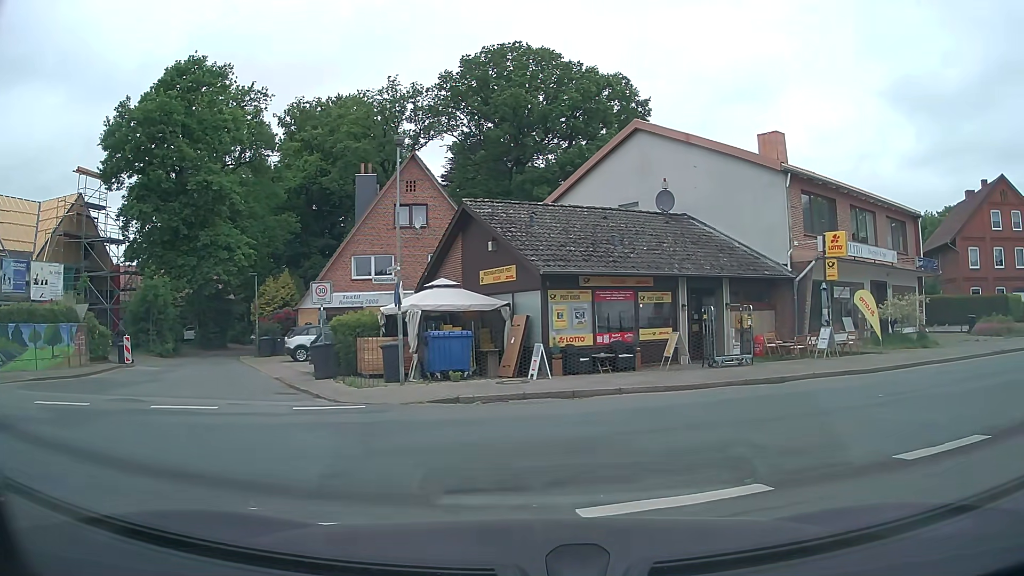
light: Day
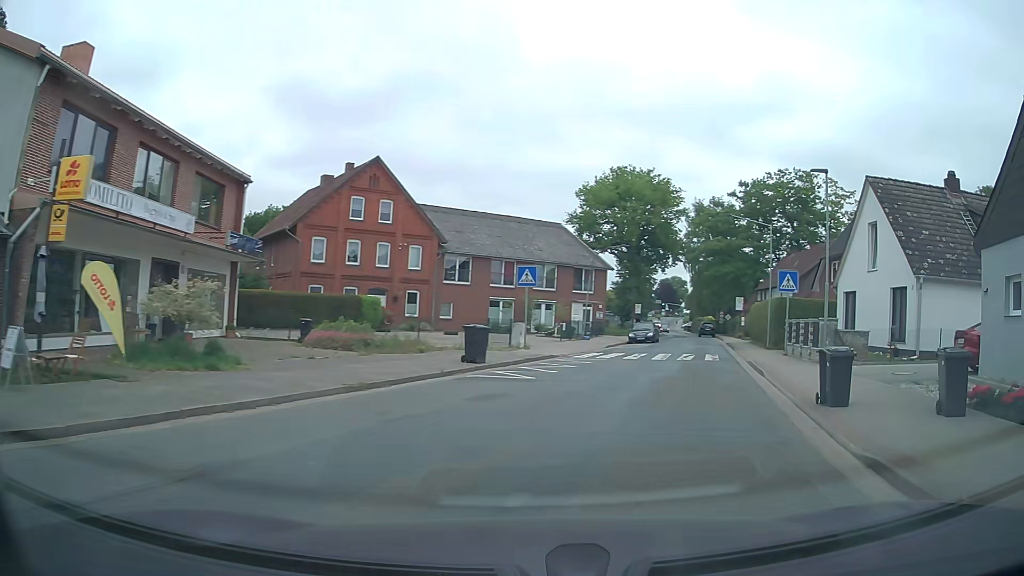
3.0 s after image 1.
(+4.9, +9.2) m; +57°
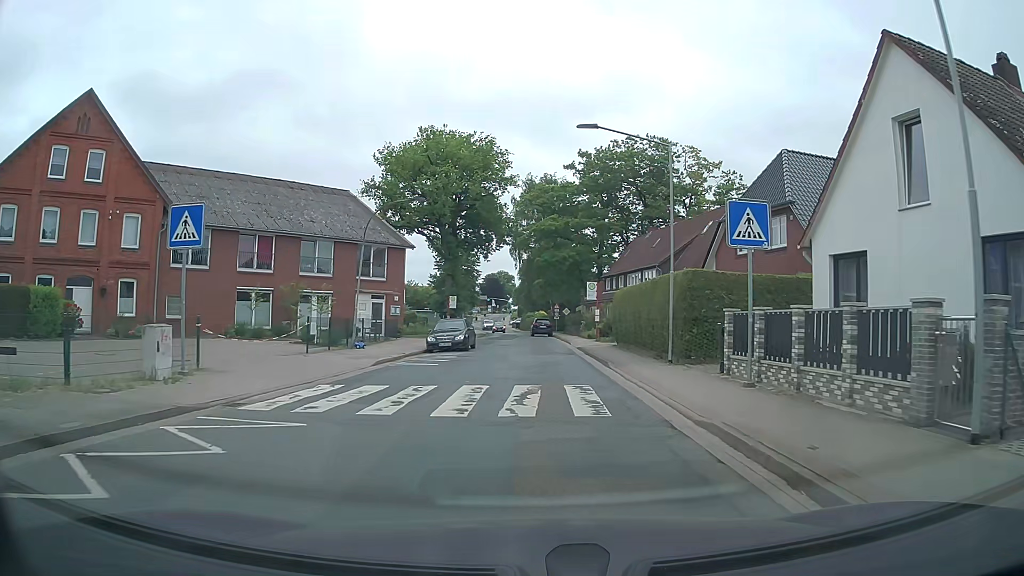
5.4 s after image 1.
(+3.0, +15.5) m; +14°
